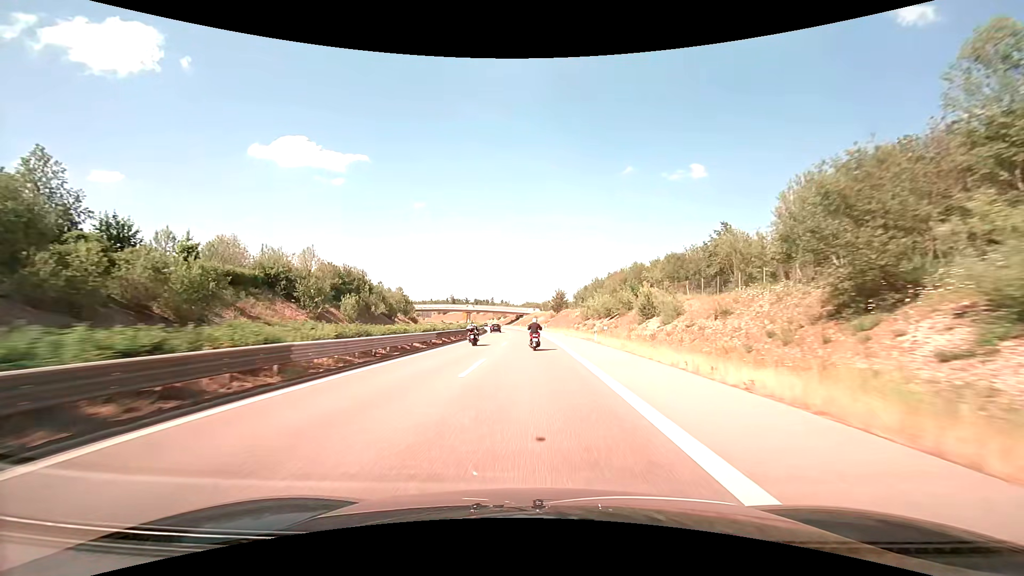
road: trunk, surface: asphalt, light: Day
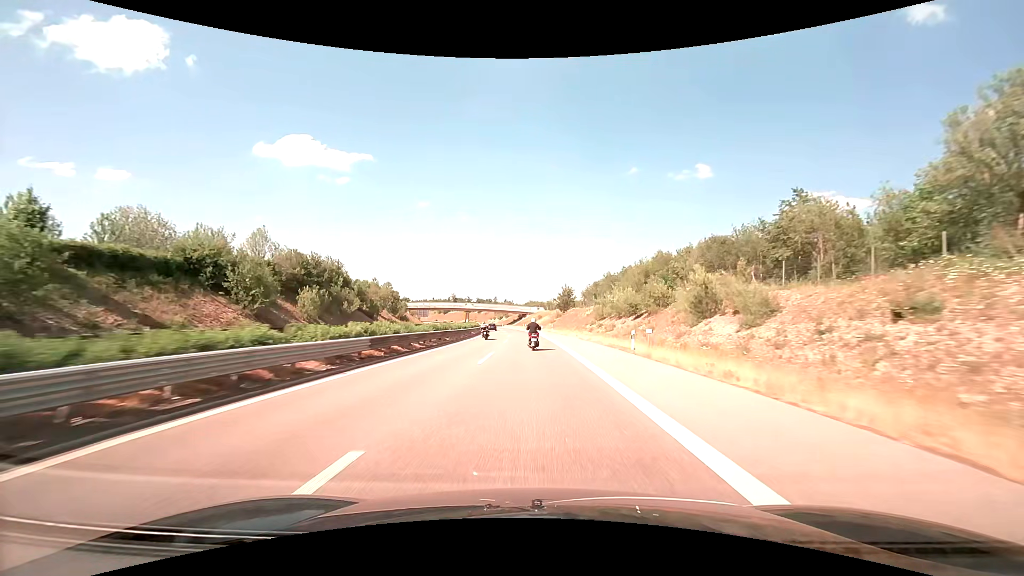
(-0.1, +13.8) m; 0°
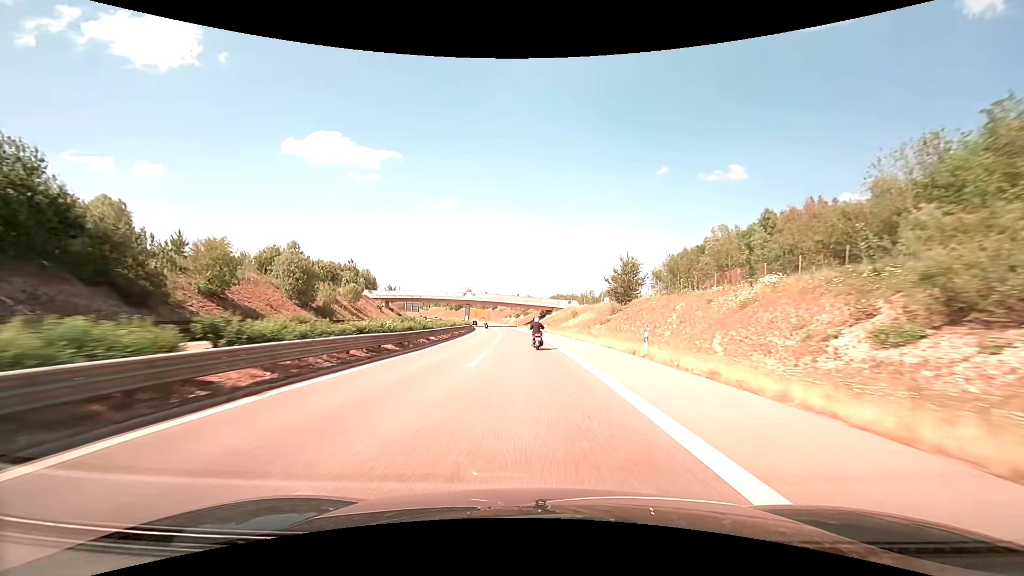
(-1.2, +55.1) m; -3°
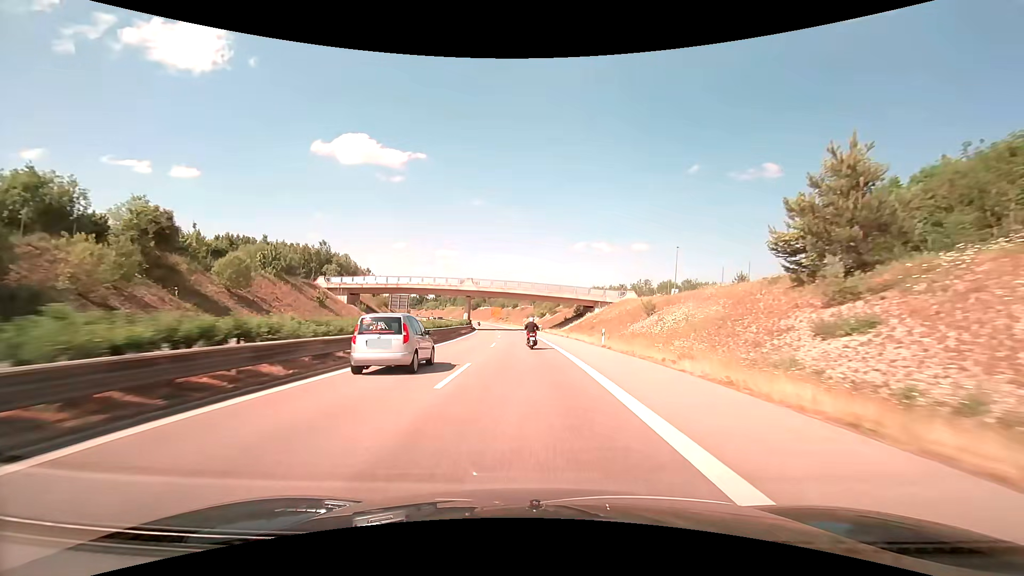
(-1.0, +41.2) m; -3°
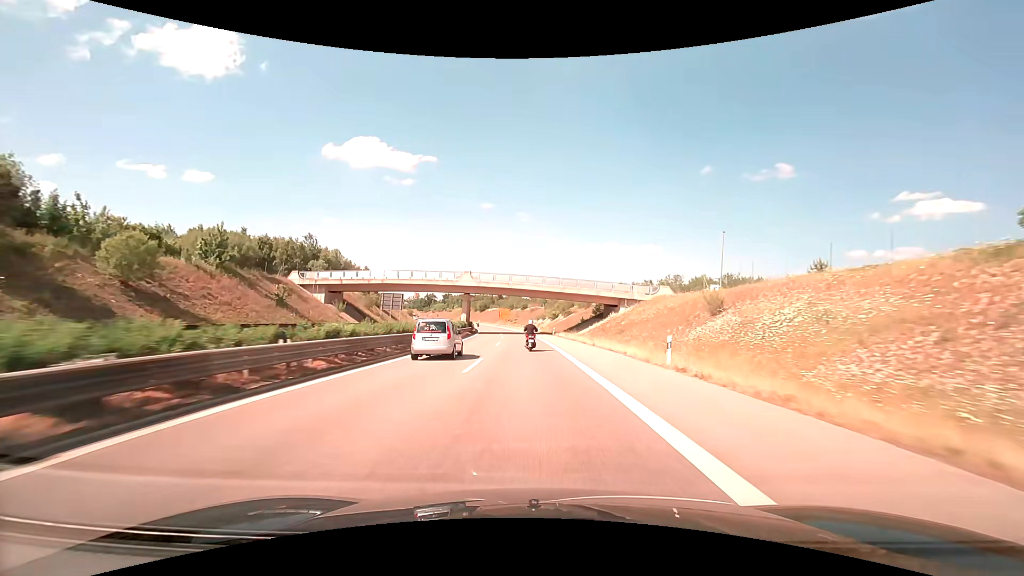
(-0.1, +13.7) m; -1°
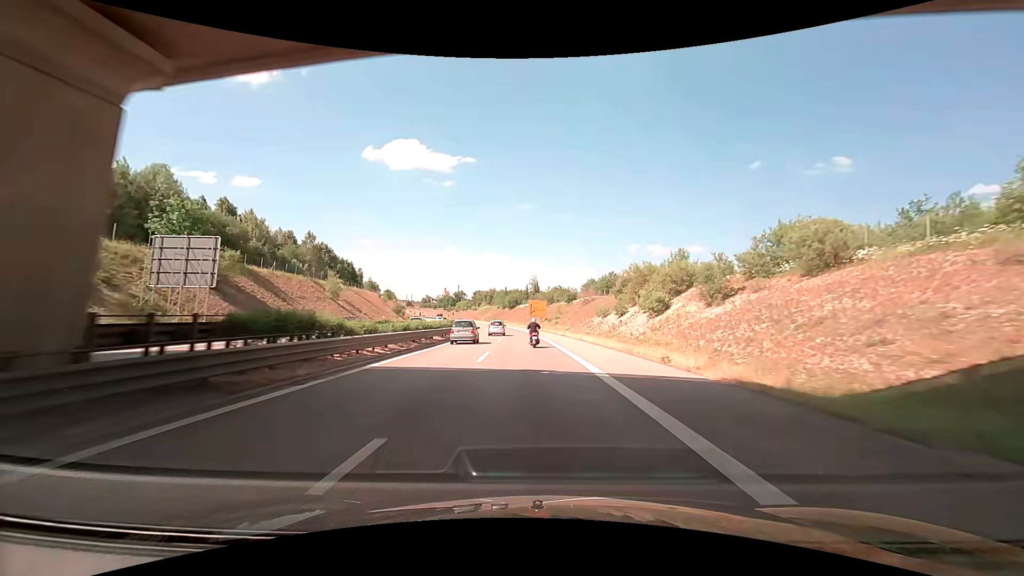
(-3.1, +68.8) m; -5°
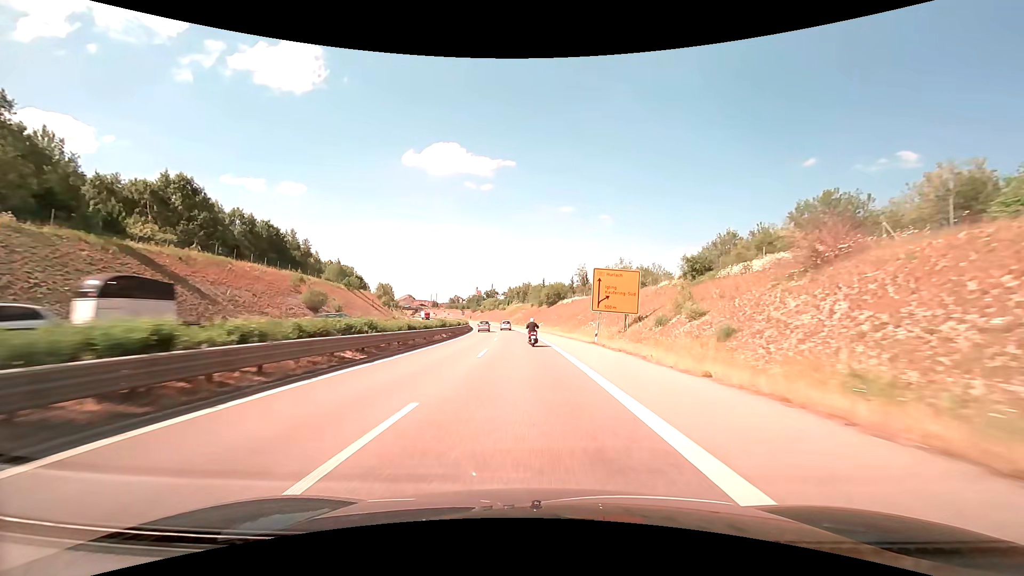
(-2.4, +69.5) m; -4°
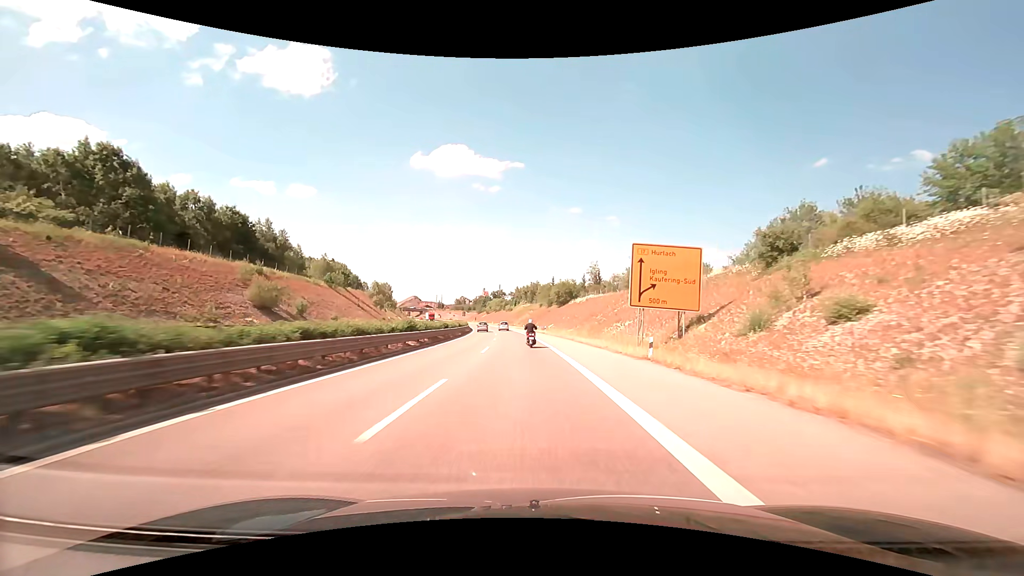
(-0.1, +14.0) m; -1°
(0, +10) (0, +20) (-1, +30) (-1, +40) (-2, +50) (-3, +60) (-4, +70) (-5, +80) (-6, +90) (-7, +100) m
